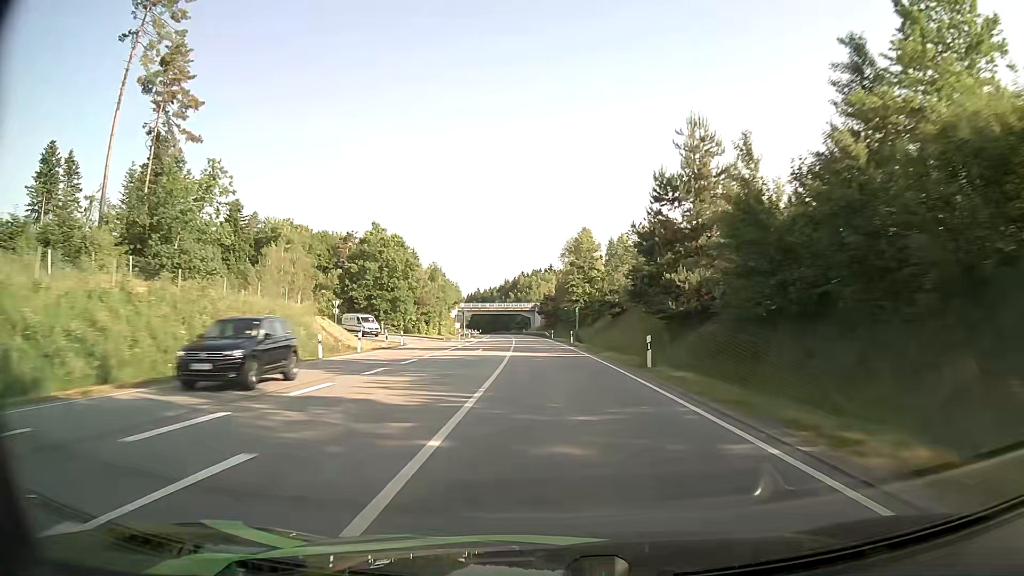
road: primary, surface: asphalt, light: Day
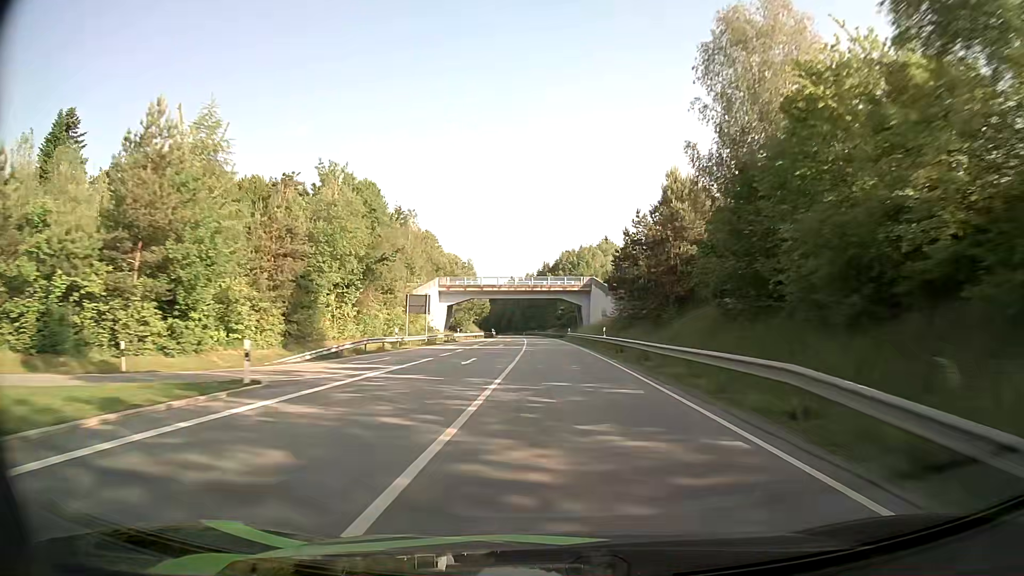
(-3.5, +87.3) m; -4°
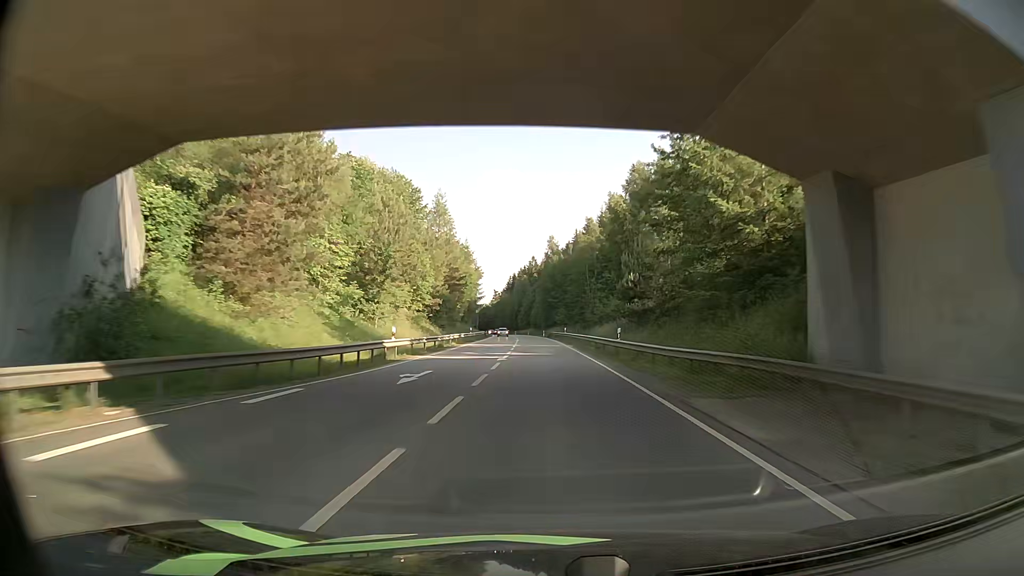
(-1.3, +87.3) m; -2°
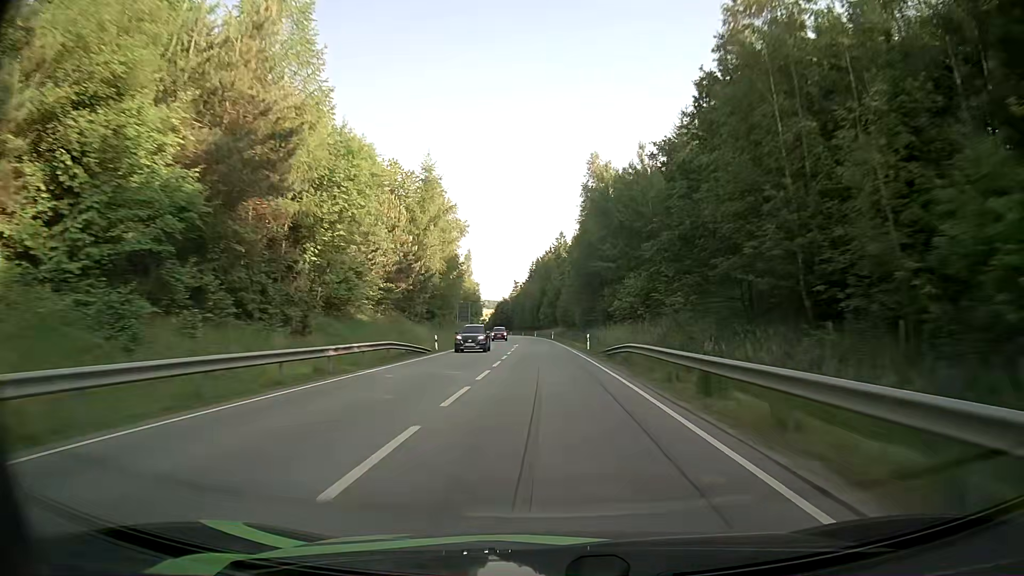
(-1.4, +69.9) m; -3°
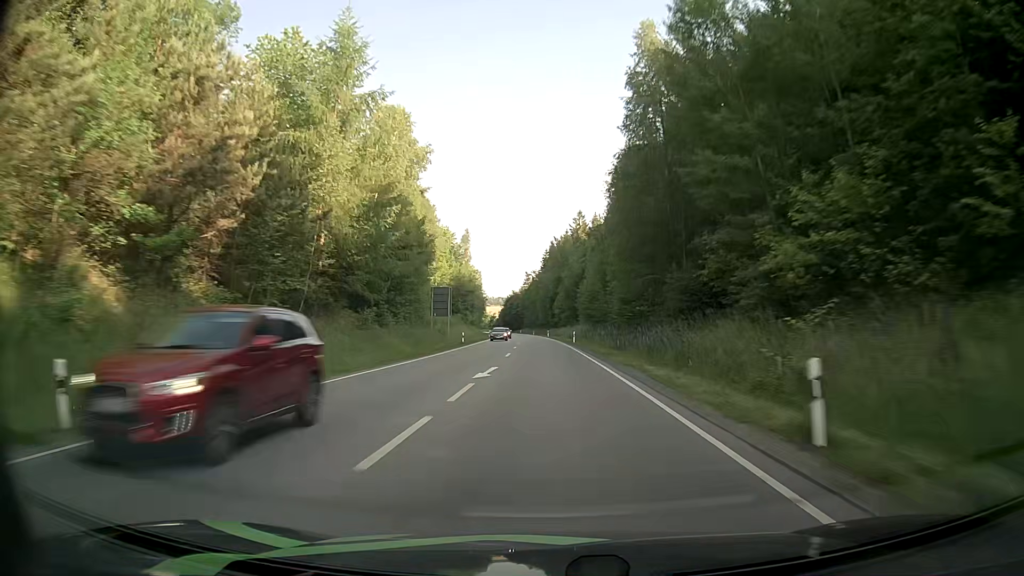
(-0.4, +35.0) m; -1°
(0, +10) (0, +20) (0, +30) (-1, +40) (-1, +50) (-1, +60) (-2, +70) (-2, +80) (-3, +90) (-3, +100) m
